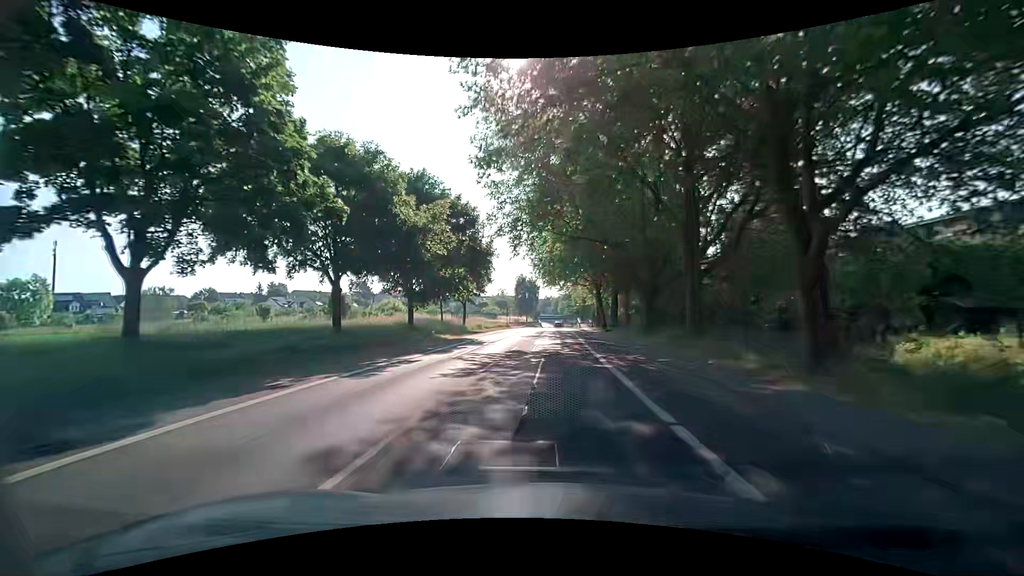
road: secondary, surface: asphalt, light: Day
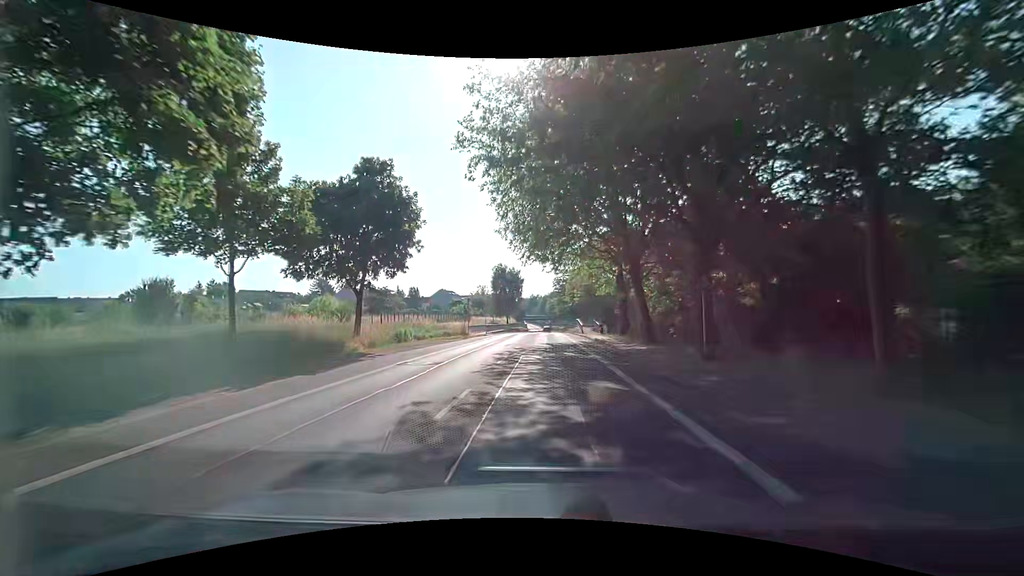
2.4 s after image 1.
(+0.3, +32.3) m; +1°
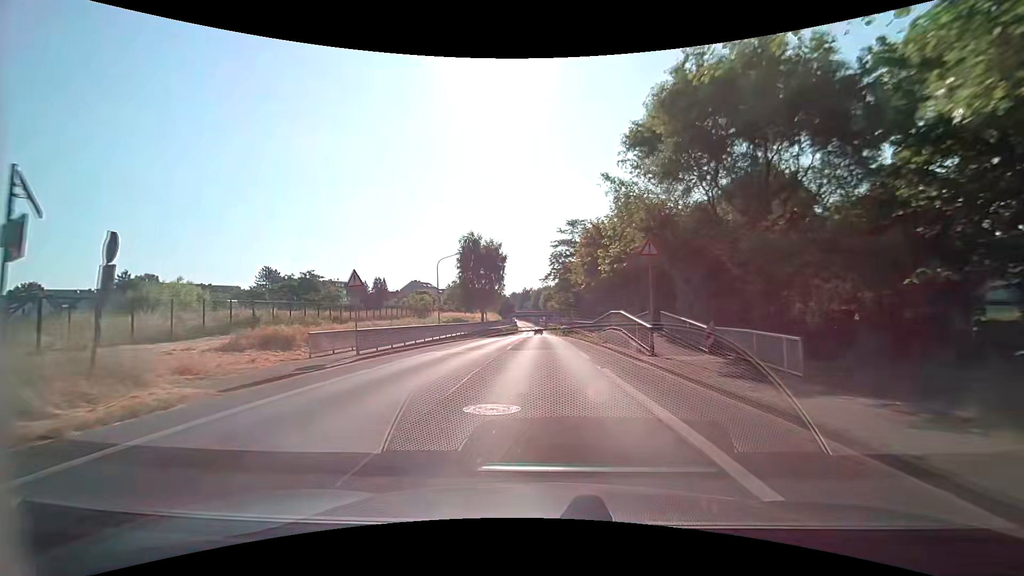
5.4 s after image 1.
(+0.4, +40.5) m; +1°
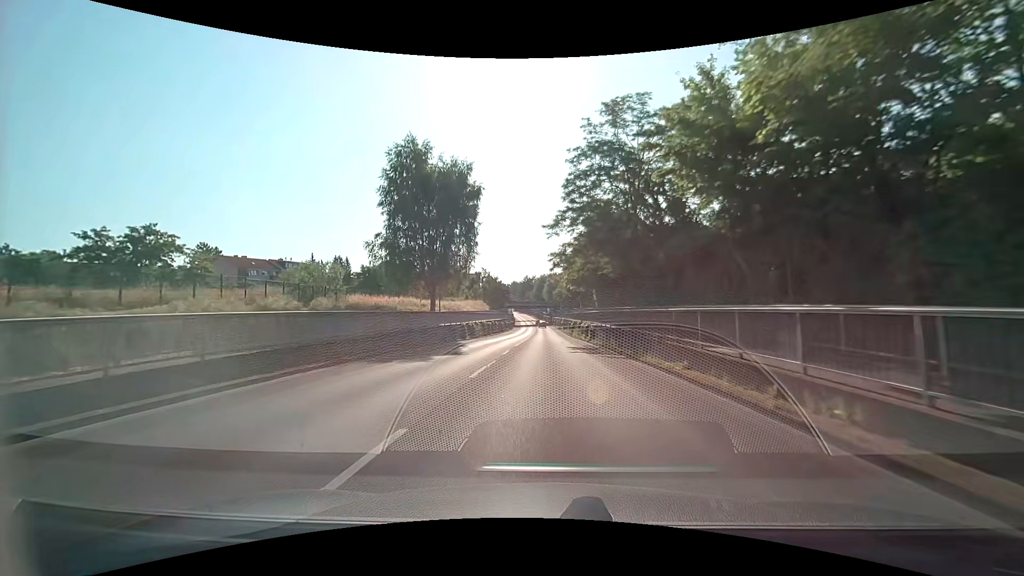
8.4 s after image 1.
(-0.5, +40.8) m; -1°
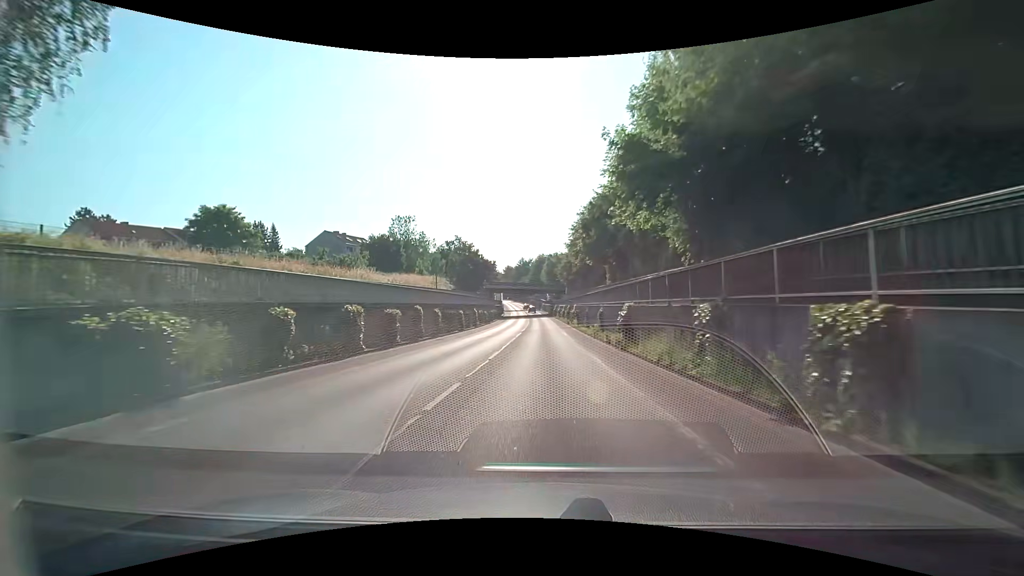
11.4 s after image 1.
(0.0, +41.0) m; 0°
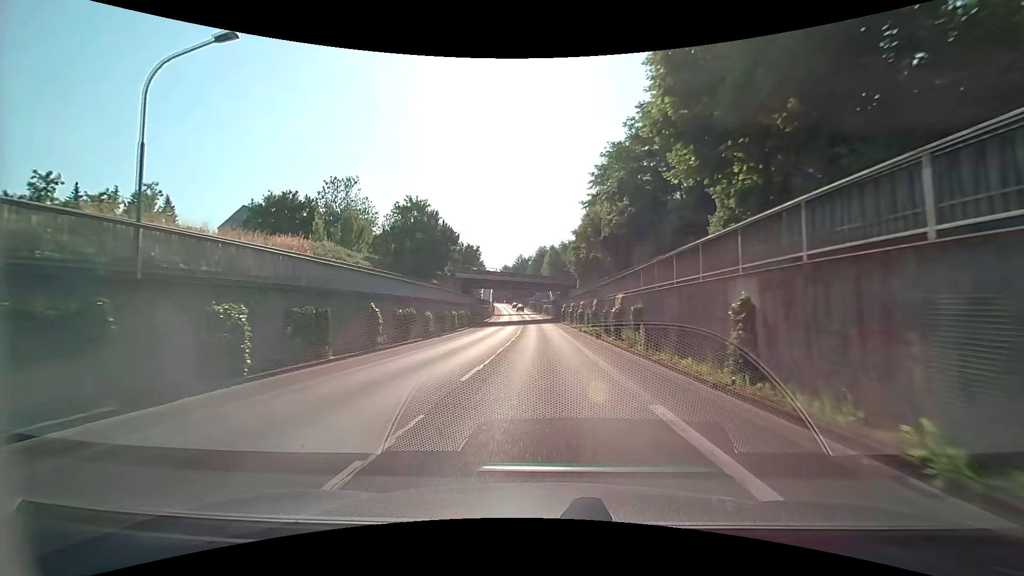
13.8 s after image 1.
(0.0, +32.7) m; 0°
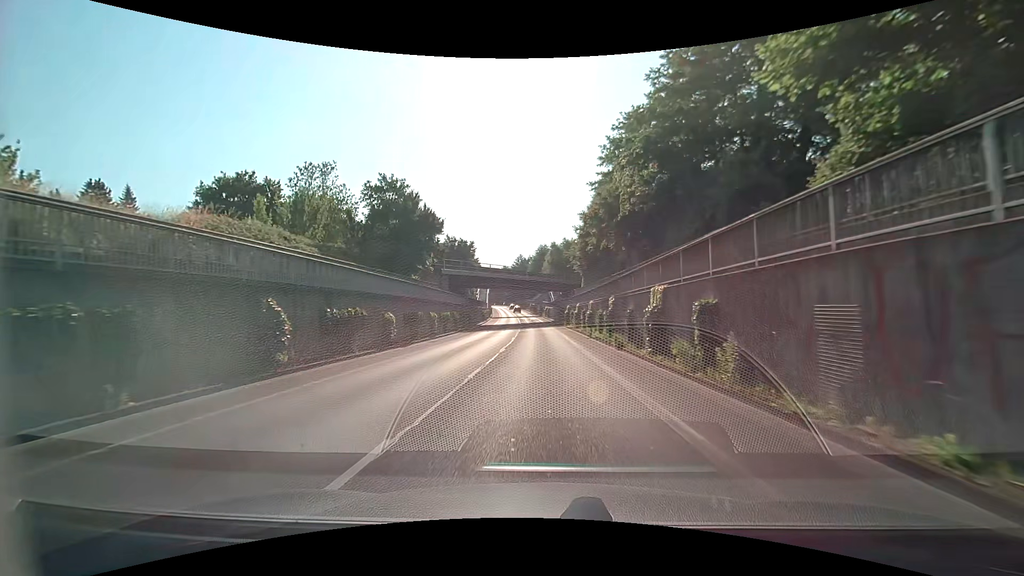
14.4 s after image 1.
(0.0, +8.1) m; 0°
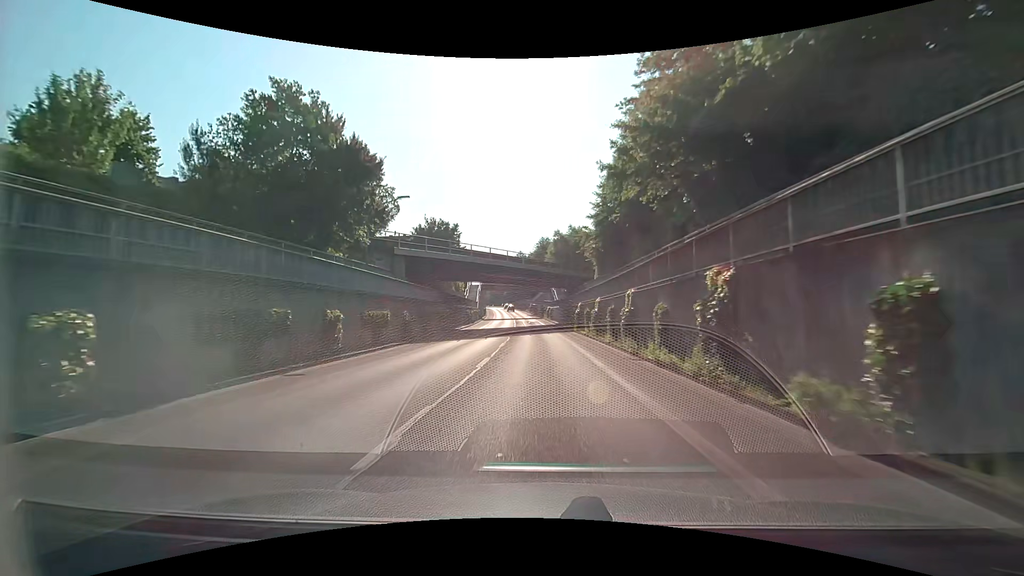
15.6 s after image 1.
(0.0, +16.1) m; 0°
(0, +10) (0, +20) (0, +30) (0, +40) (-1, +50) (-1, +60) (-1, +70) (-2, +80) (-3, +90) (-4, +100) m
